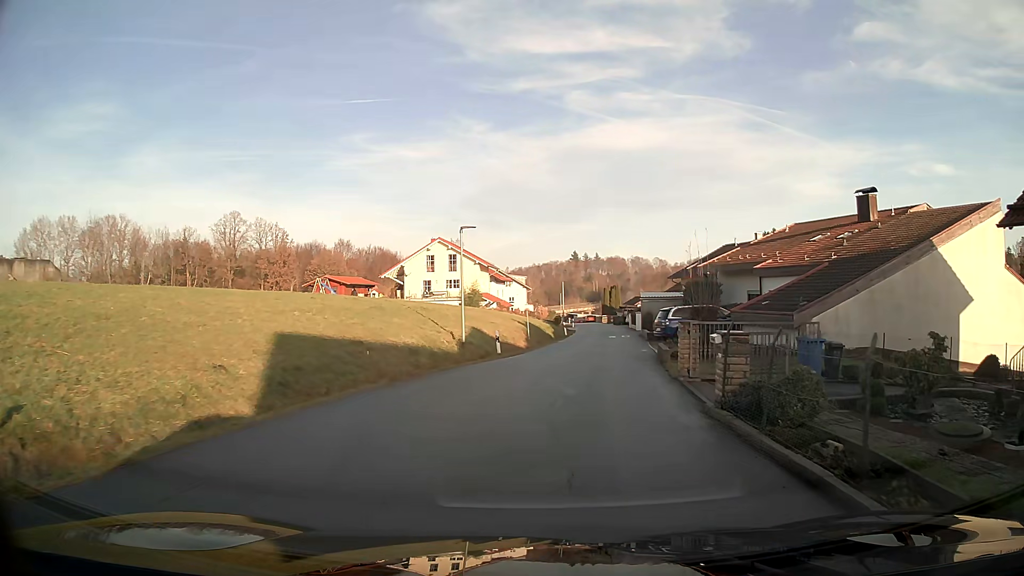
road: residential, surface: asphalt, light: Day
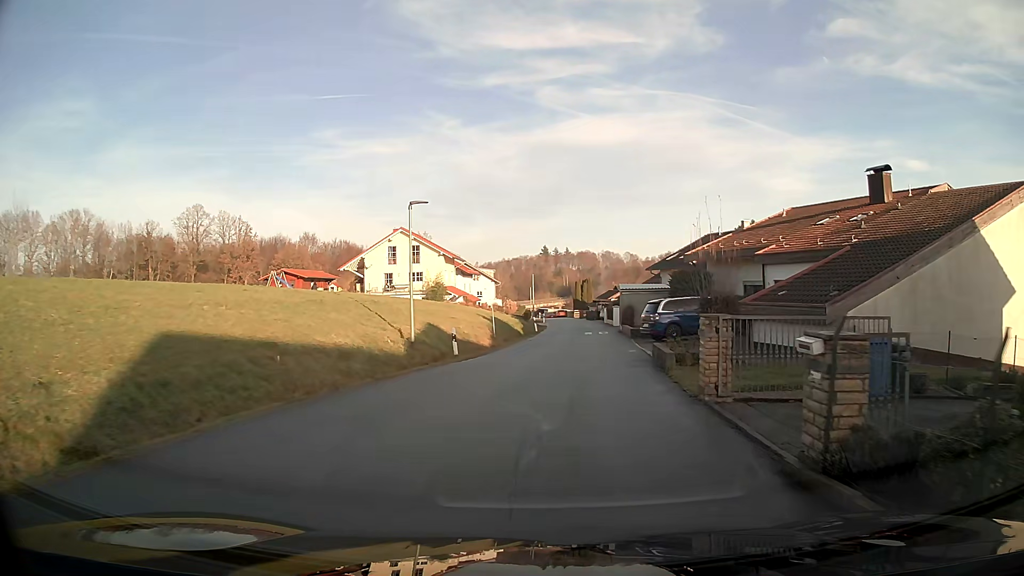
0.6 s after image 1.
(+0.1, +4.7) m; +2°
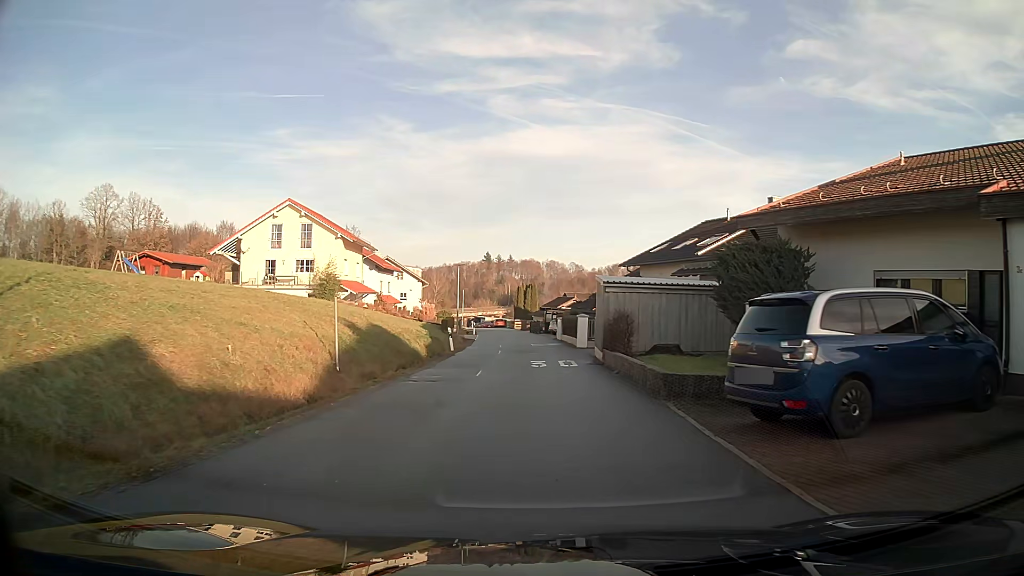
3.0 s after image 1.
(+0.7, +18.7) m; +3°
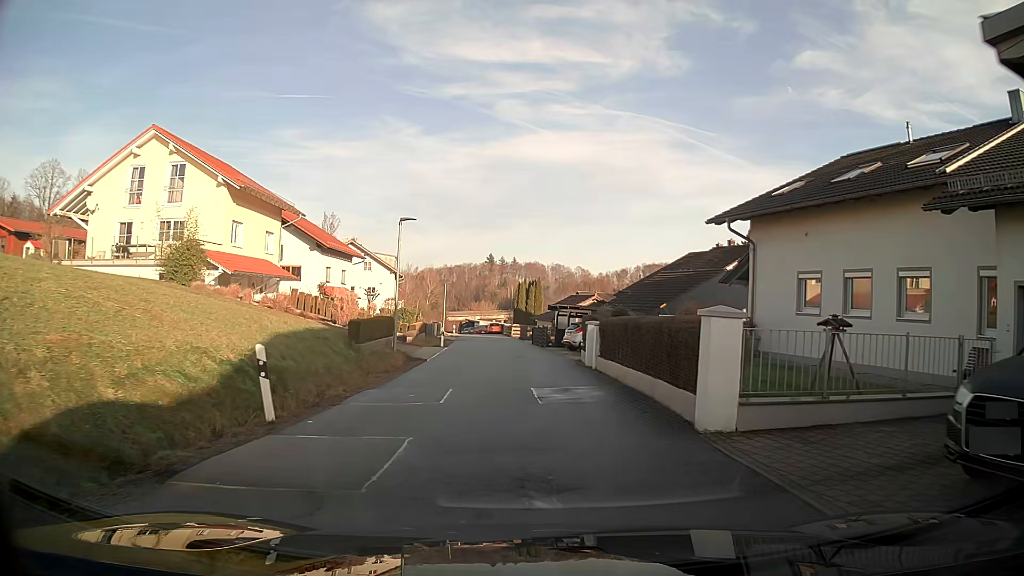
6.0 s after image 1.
(0.0, +21.7) m; -1°
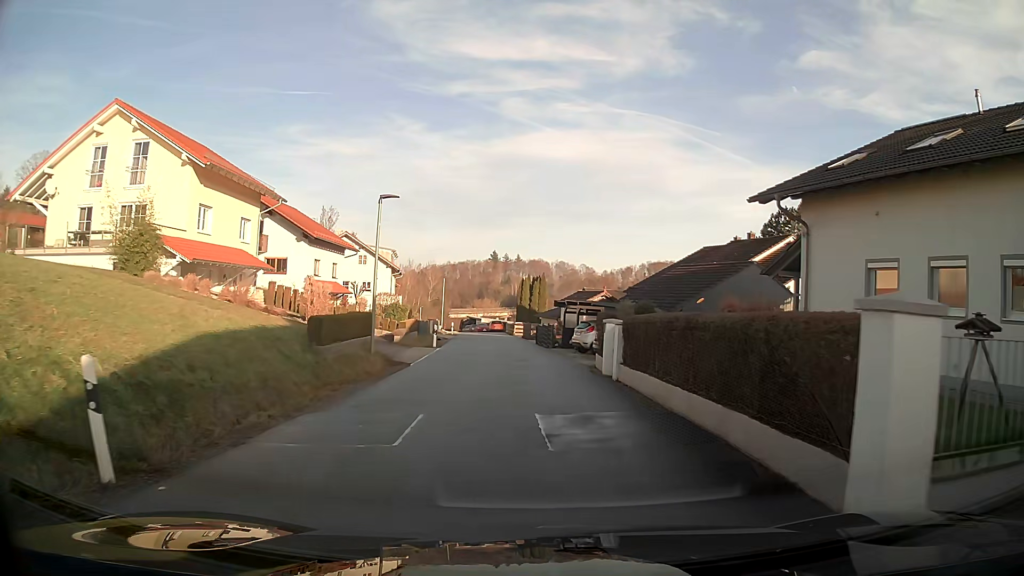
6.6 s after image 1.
(0.0, +4.1) m; -1°
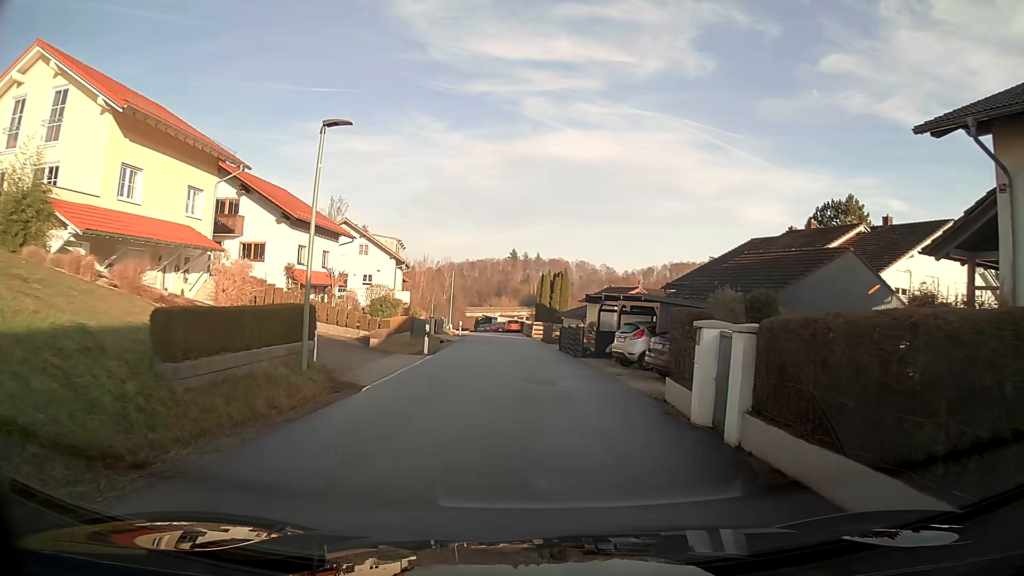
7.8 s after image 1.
(-0.1, +7.9) m; -1°
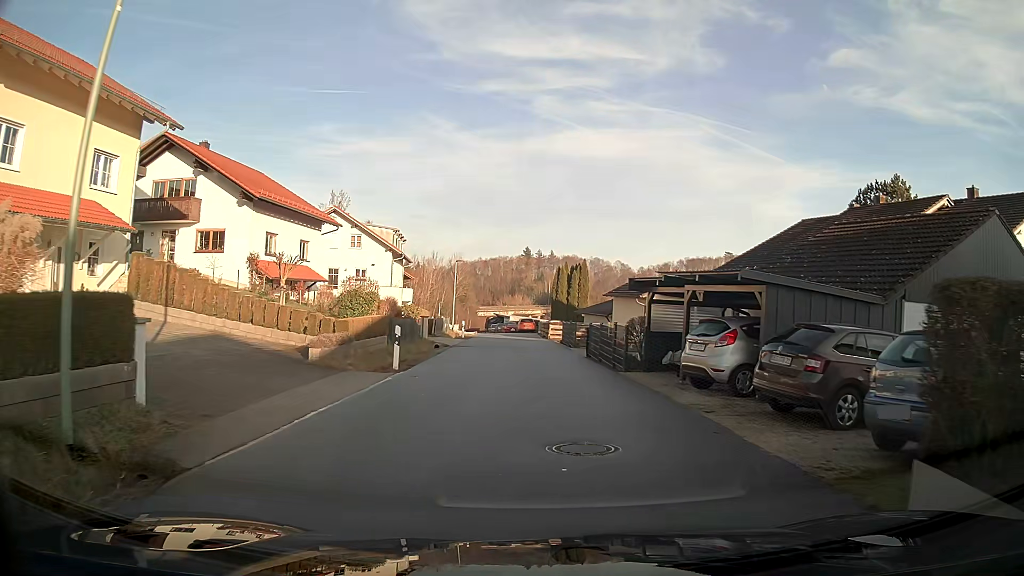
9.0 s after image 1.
(-0.1, +7.8) m; -1°
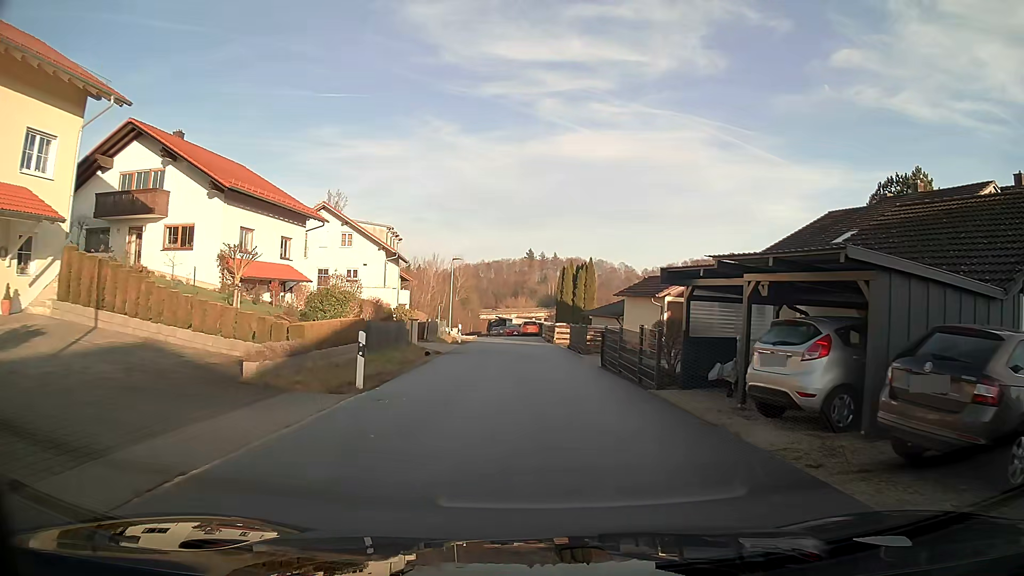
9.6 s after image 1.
(0.0, +3.8) m; 0°
